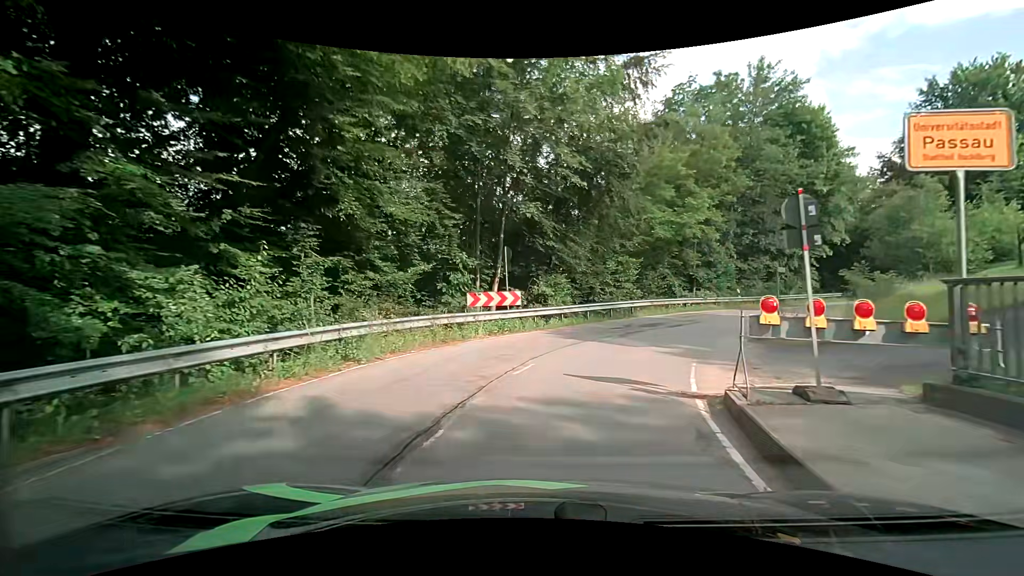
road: tertiary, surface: asphalt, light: Day
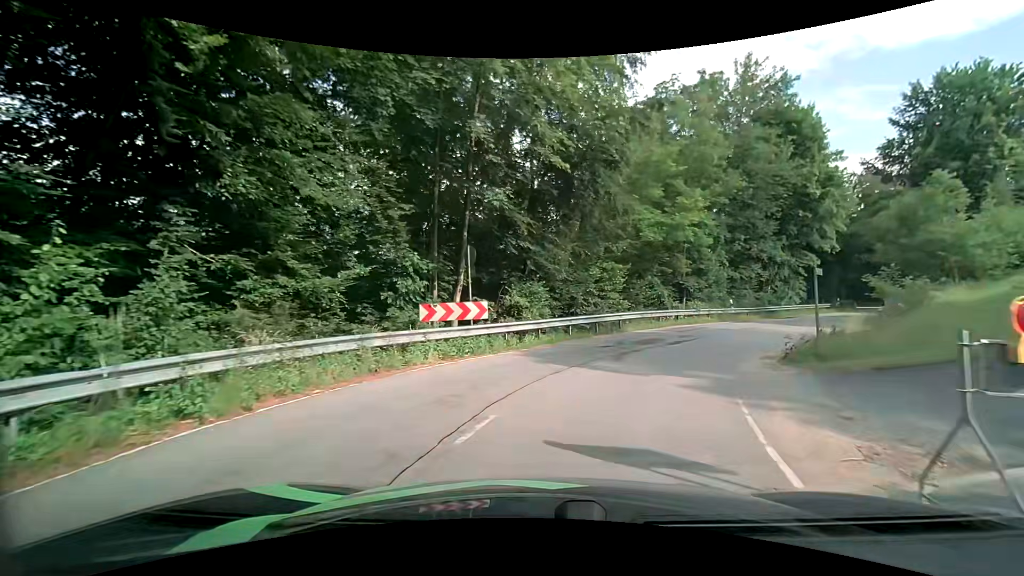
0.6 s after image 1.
(+0.1, +3.8) m; +3°
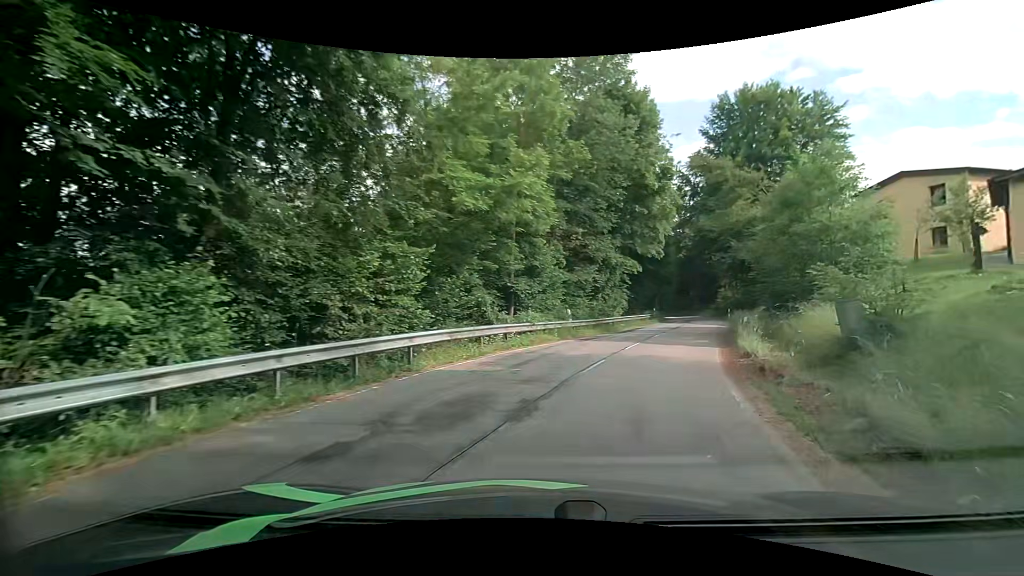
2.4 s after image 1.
(+1.5, +10.7) m; +19°
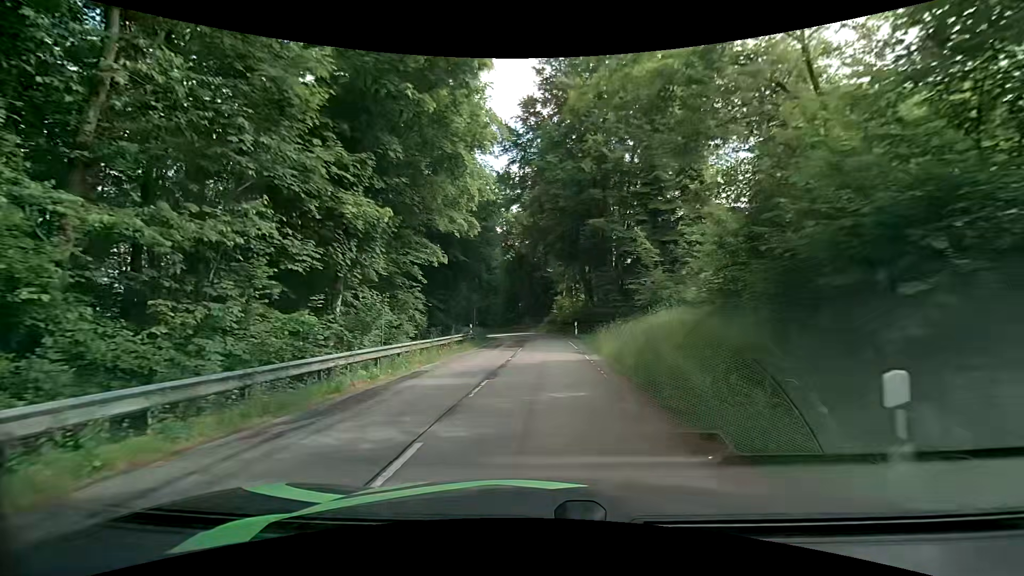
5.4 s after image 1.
(+5.1, +19.2) m; +20°
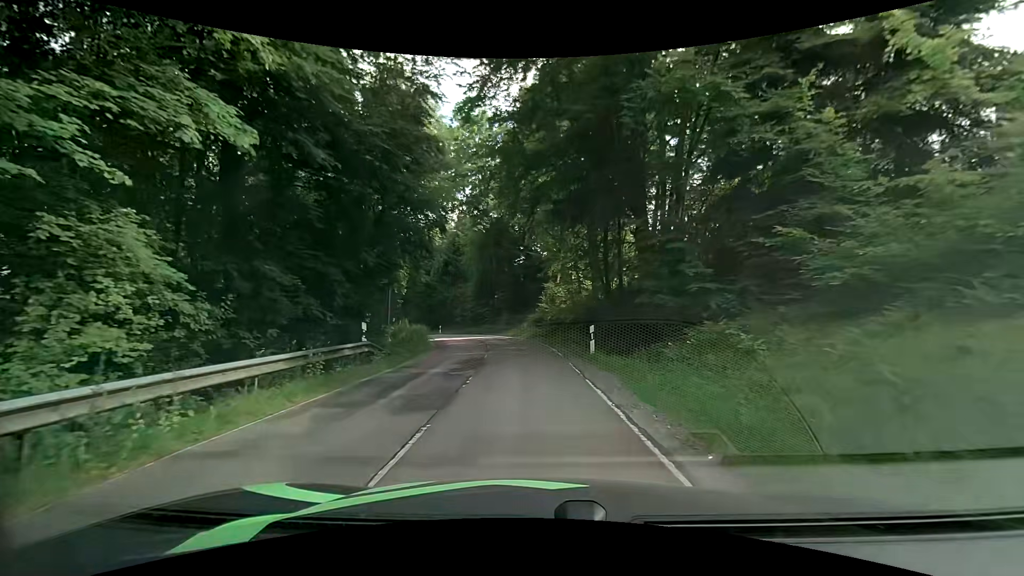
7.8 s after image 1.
(+0.2, +17.8) m; +1°
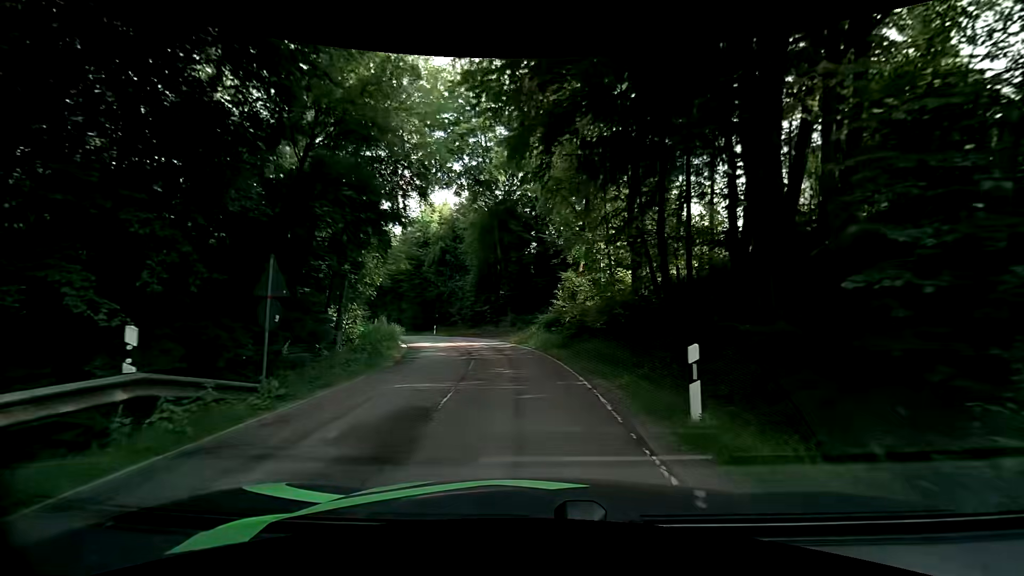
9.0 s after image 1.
(0.0, +9.1) m; -3°
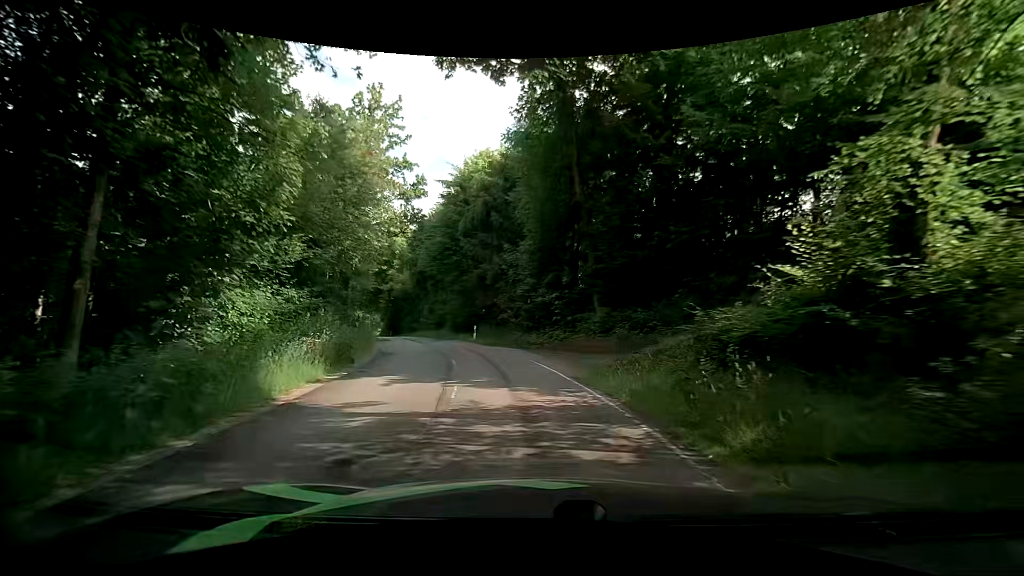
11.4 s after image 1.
(-0.8, +18.7) m; -6°
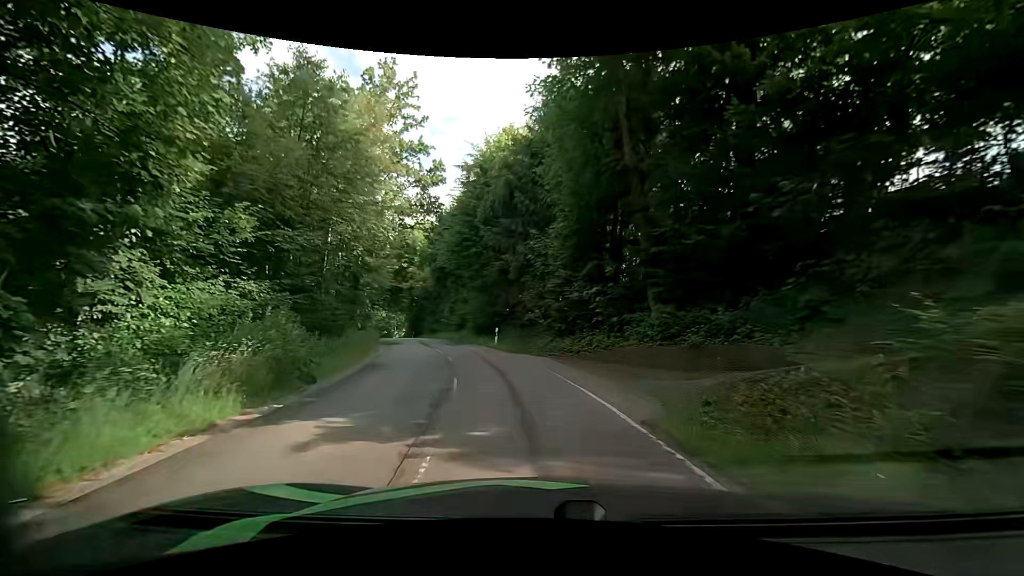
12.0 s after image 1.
(-0.1, +4.8) m; -3°
(-1, +10) (-3, +20) (-6, +29) (-9, +39) (-12, +48) (-16, +58) (-19, +67) (-22, +77) (-25, +86) (-29, +95) m
